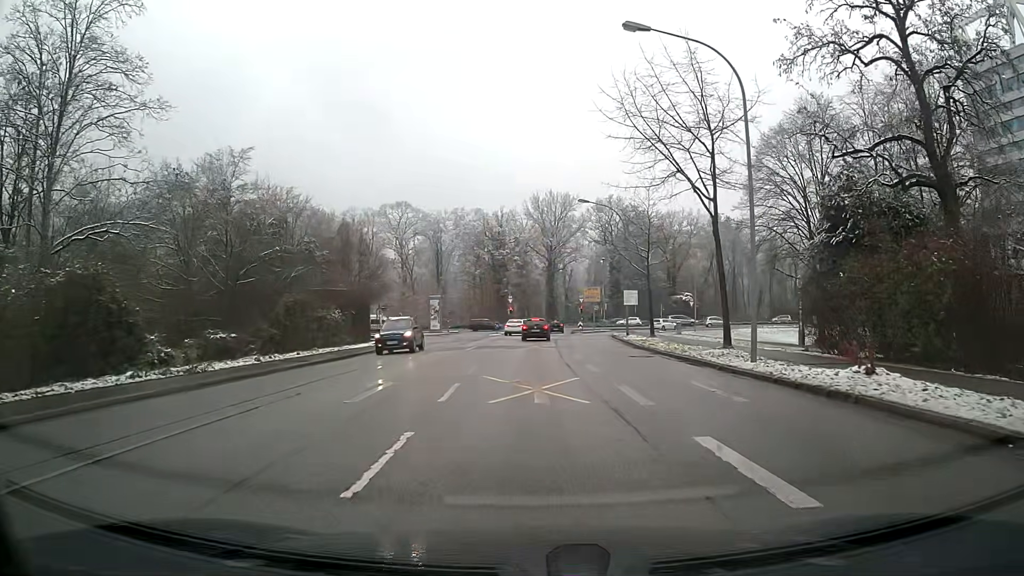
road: tertiary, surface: asphalt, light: Day
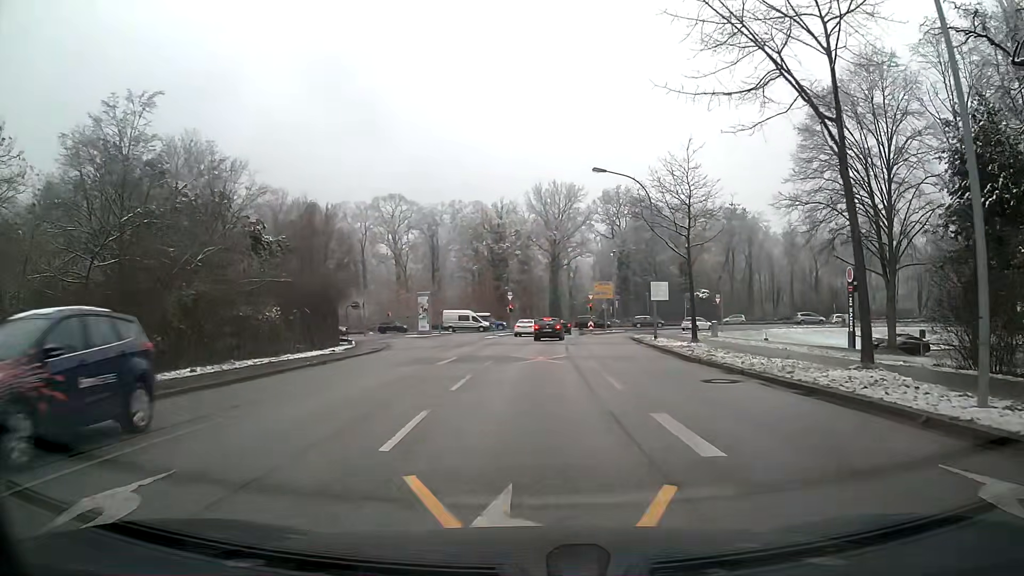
(0.0, +10.1) m; 0°
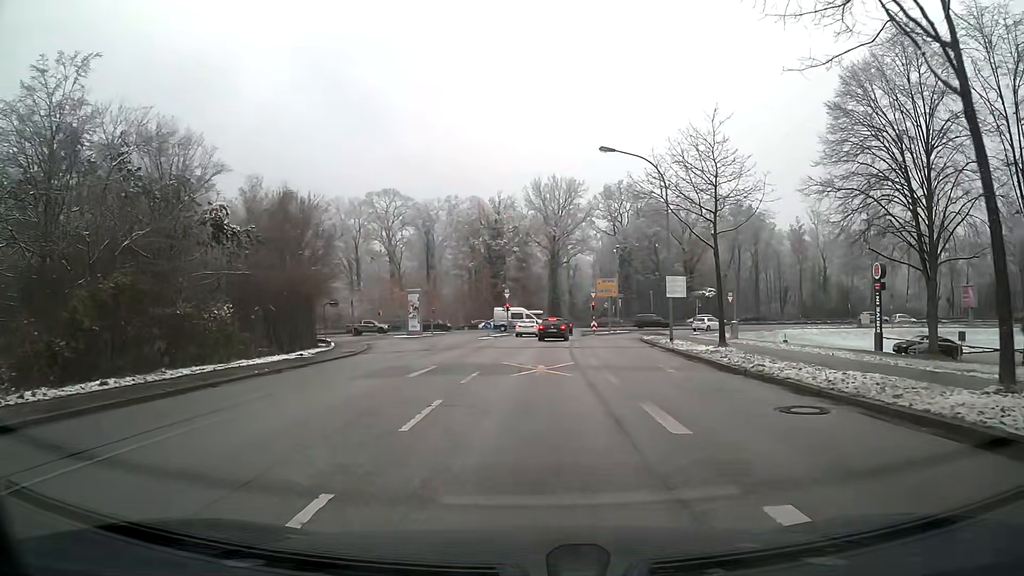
(0.0, +4.8) m; 0°
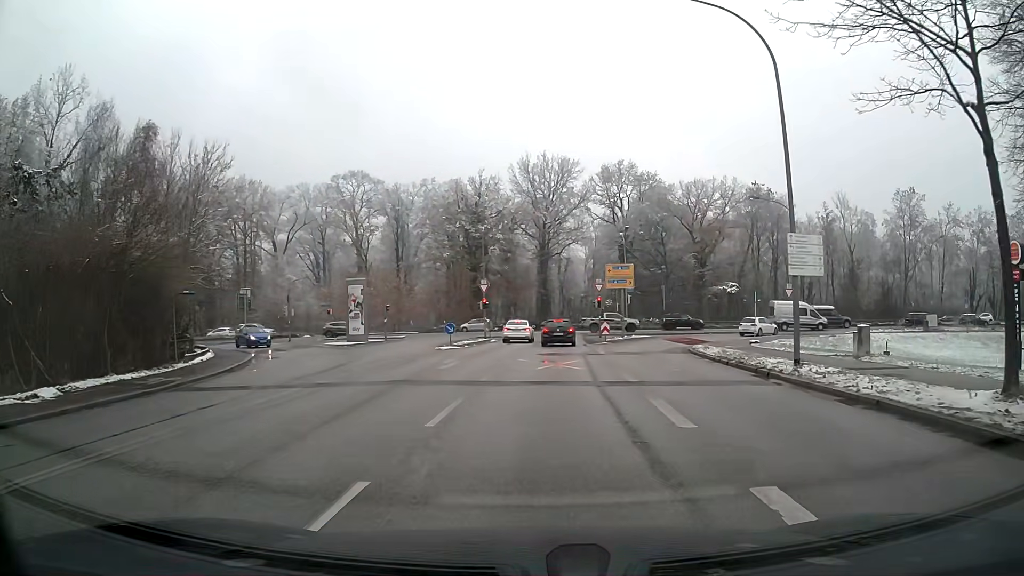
(+0.2, +17.5) m; +2°
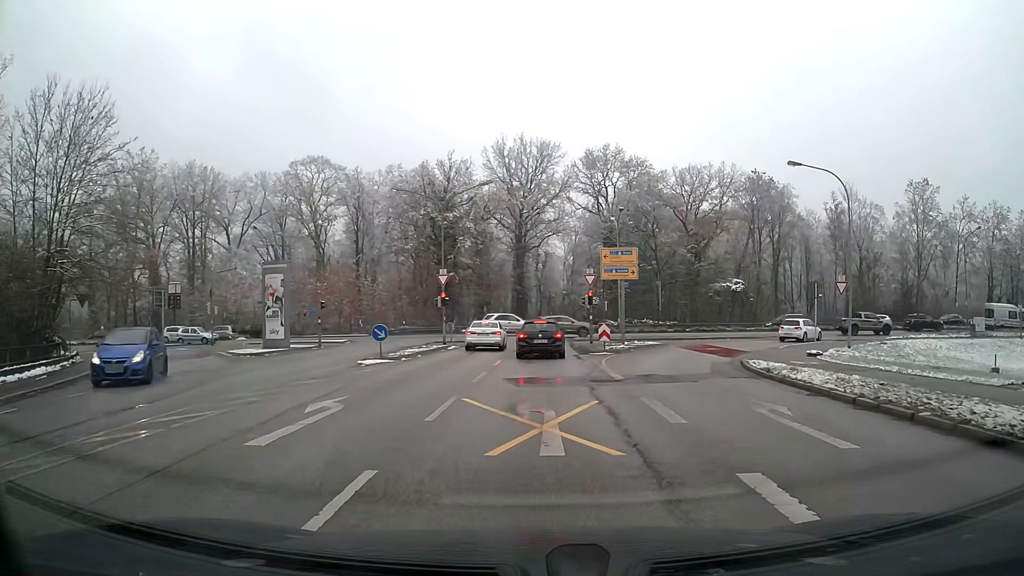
(+0.2, +11.5) m; +2°
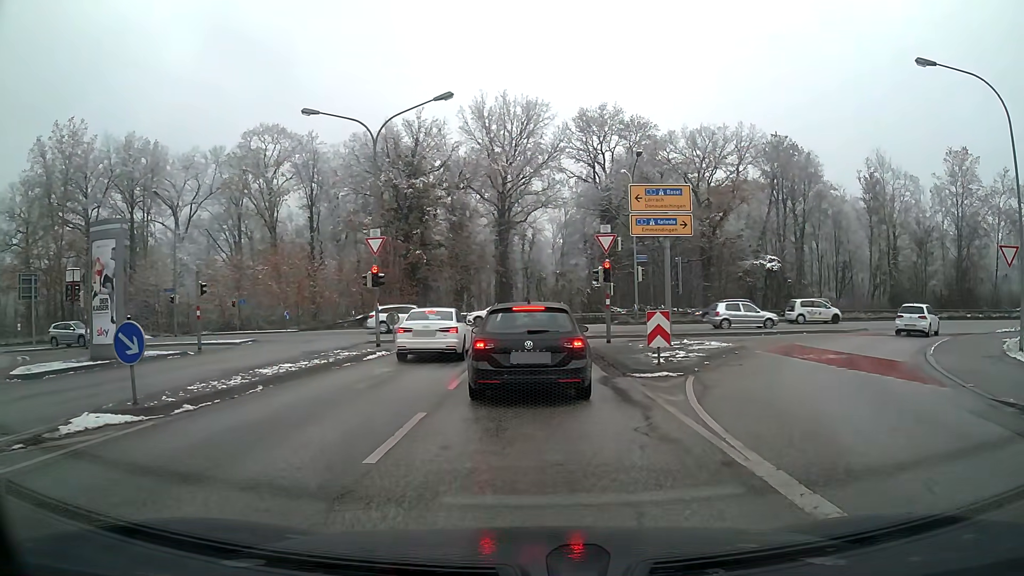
(+0.1, +14.8) m; +1°
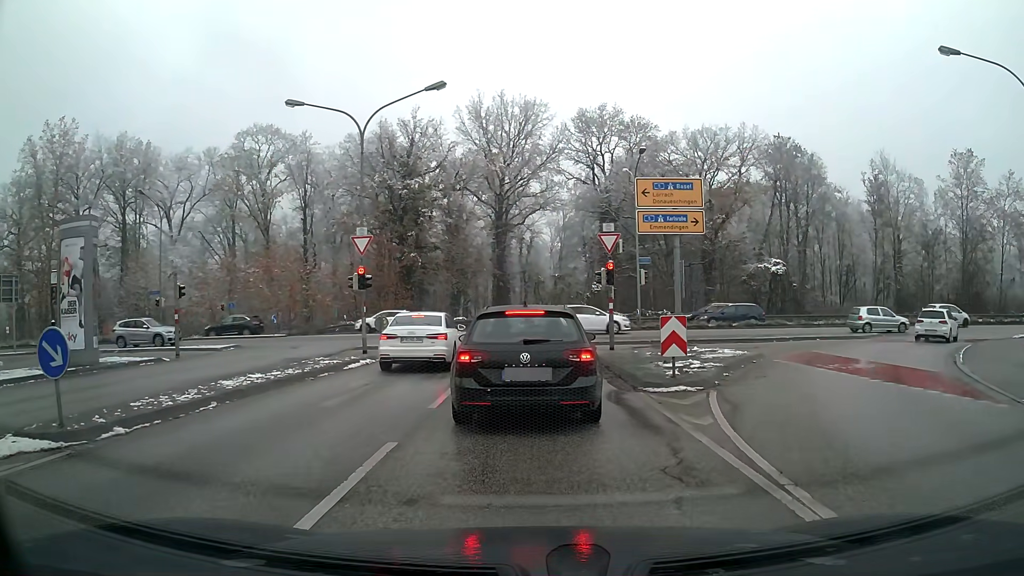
(0.0, +1.7) m; 0°
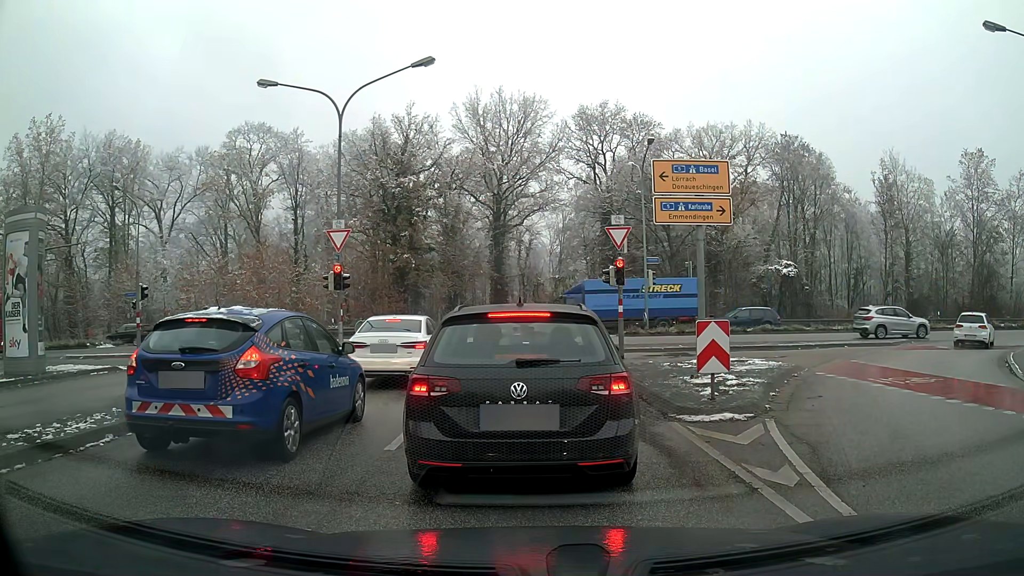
(0.0, +2.7) m; 0°
